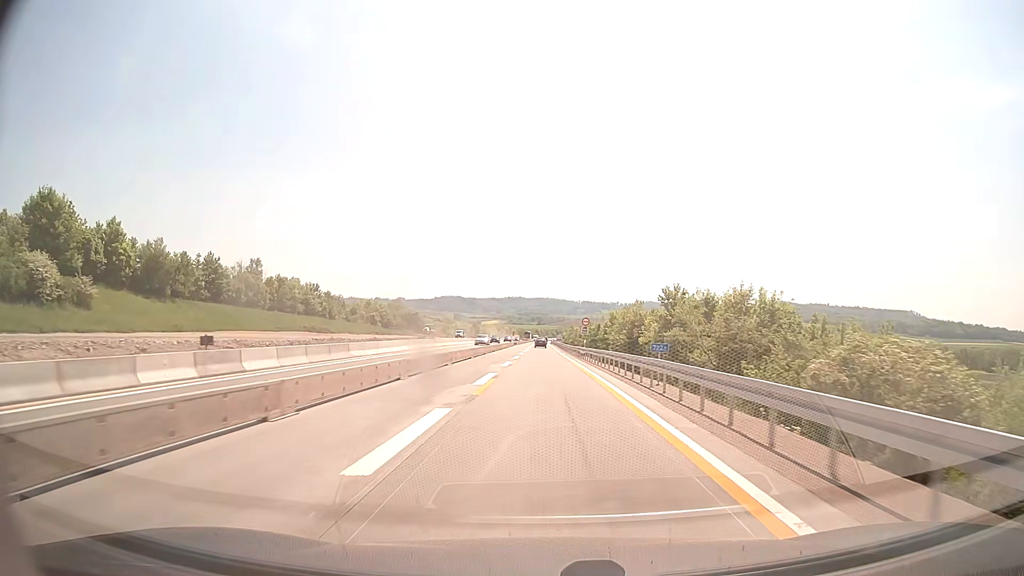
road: motorway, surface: concrete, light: Day
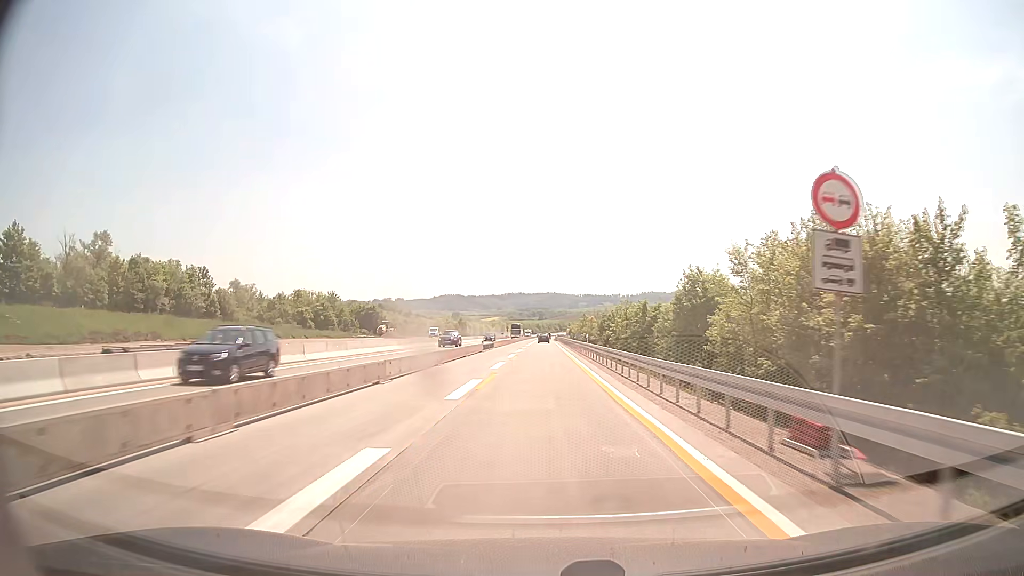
(+0.2, +52.3) m; 0°
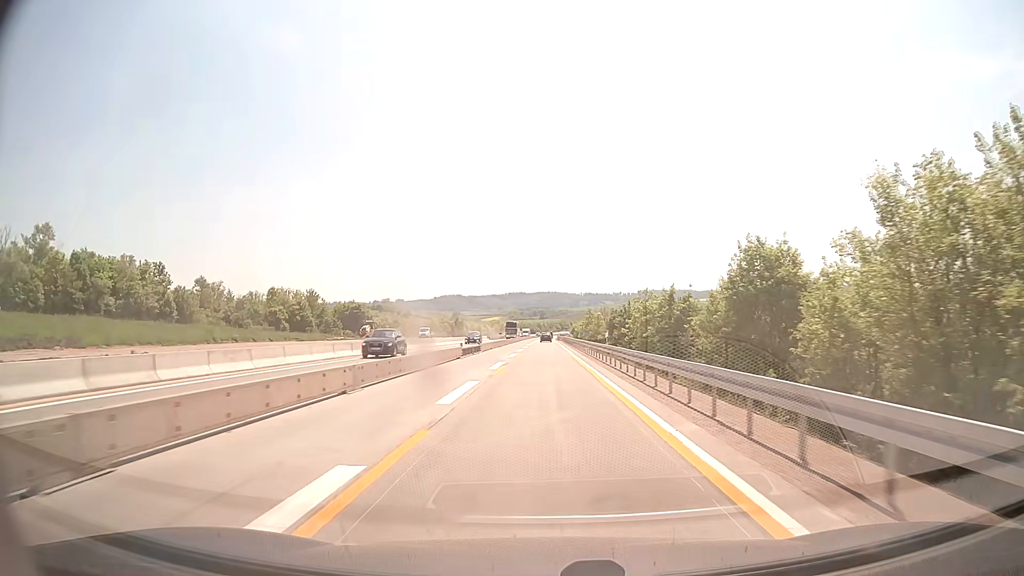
(0.0, +13.1) m; 0°
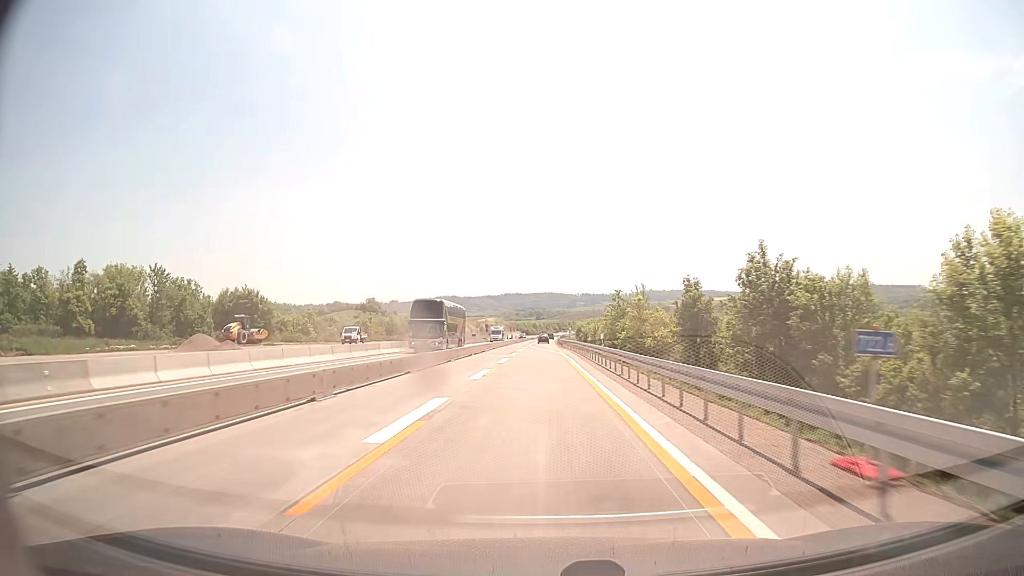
(+0.3, +52.3) m; 0°
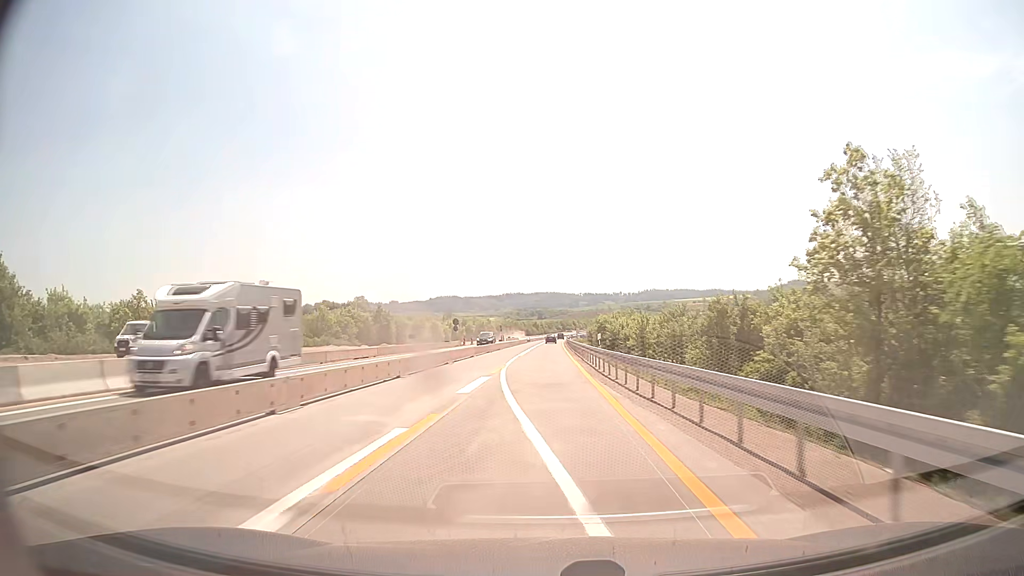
(0.0, +52.3) m; 0°
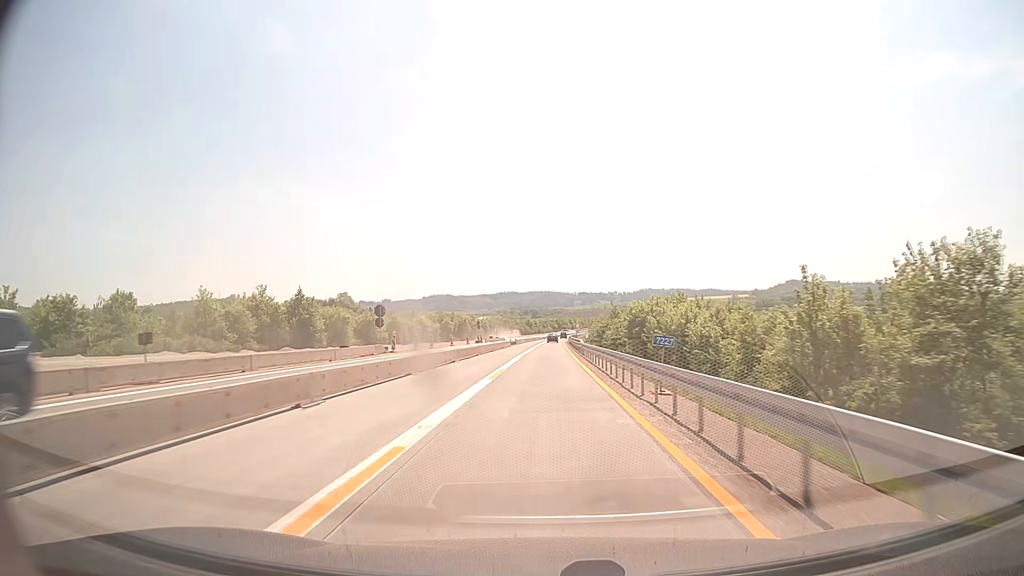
(+0.1, +39.2) m; 0°
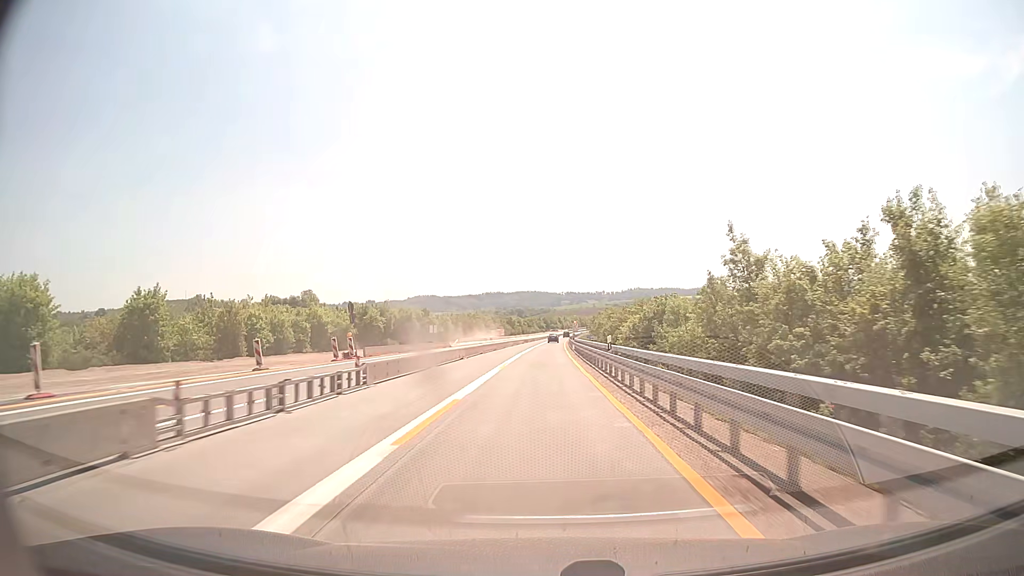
(+0.7, +65.3) m; +1°
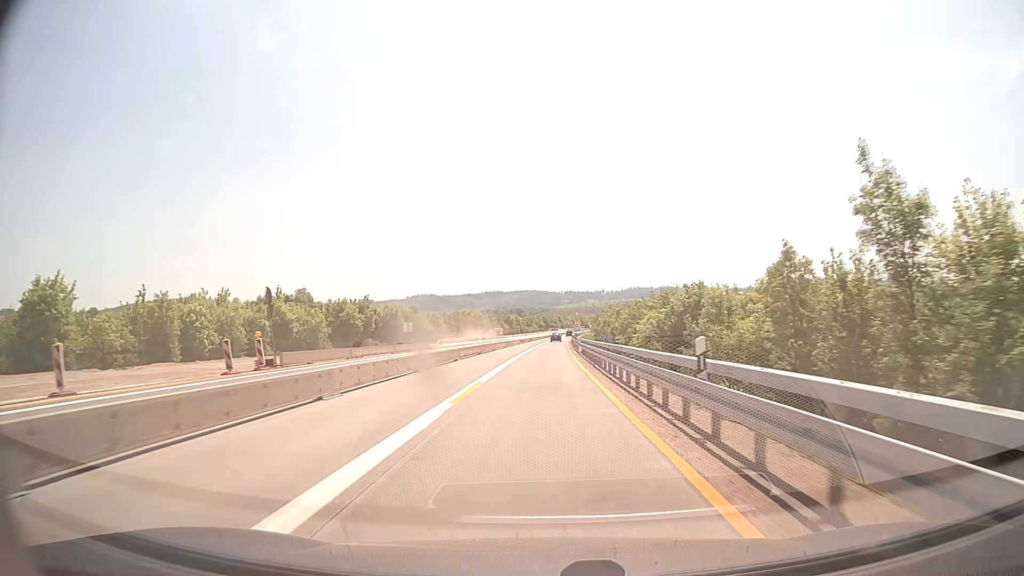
(0.0, +13.1) m; 0°
(0, +10) (0, +20) (0, +30) (0, +40) (0, +50) (0, +60) (0, +70) (+1, +80) (+1, +90) (+1, +100) m
